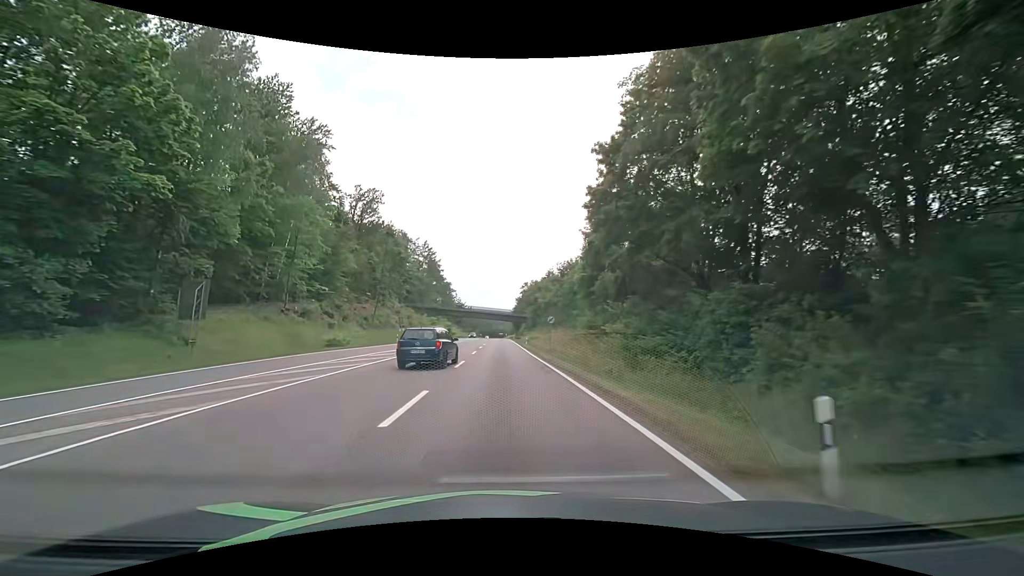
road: secondary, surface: asphalt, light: Day
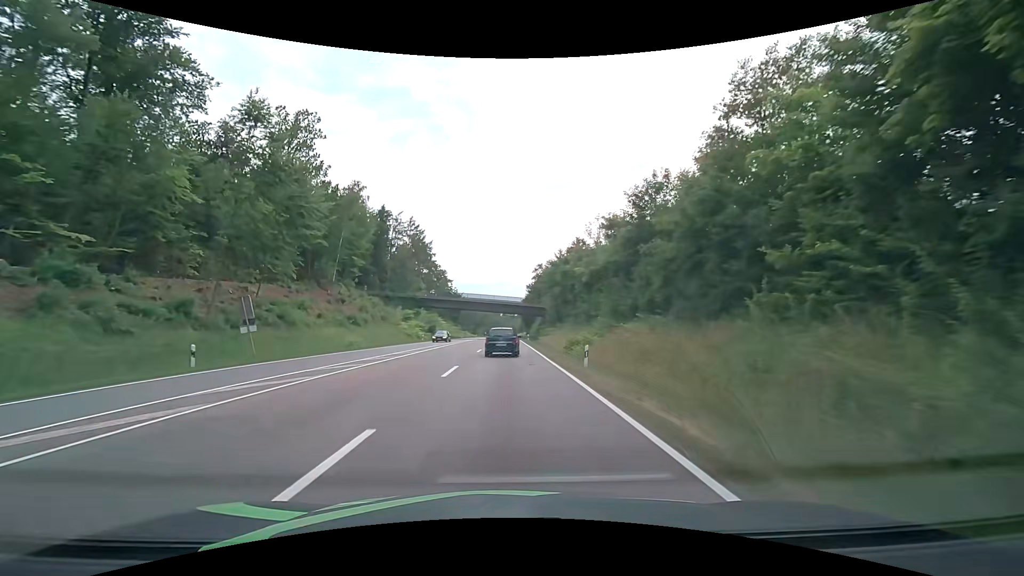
(-0.3, +39.3) m; -1°
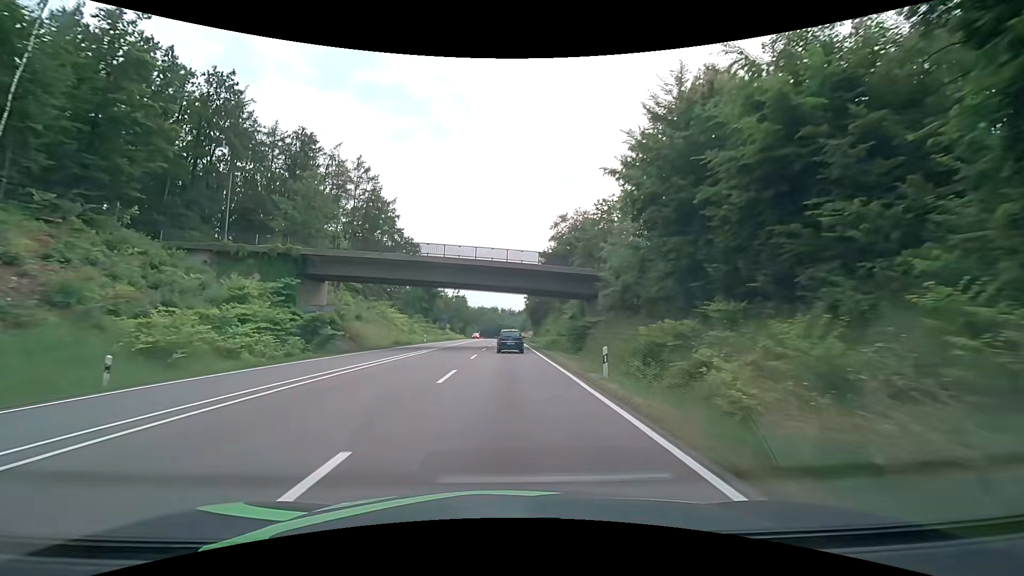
(+0.2, +52.8) m; +1°
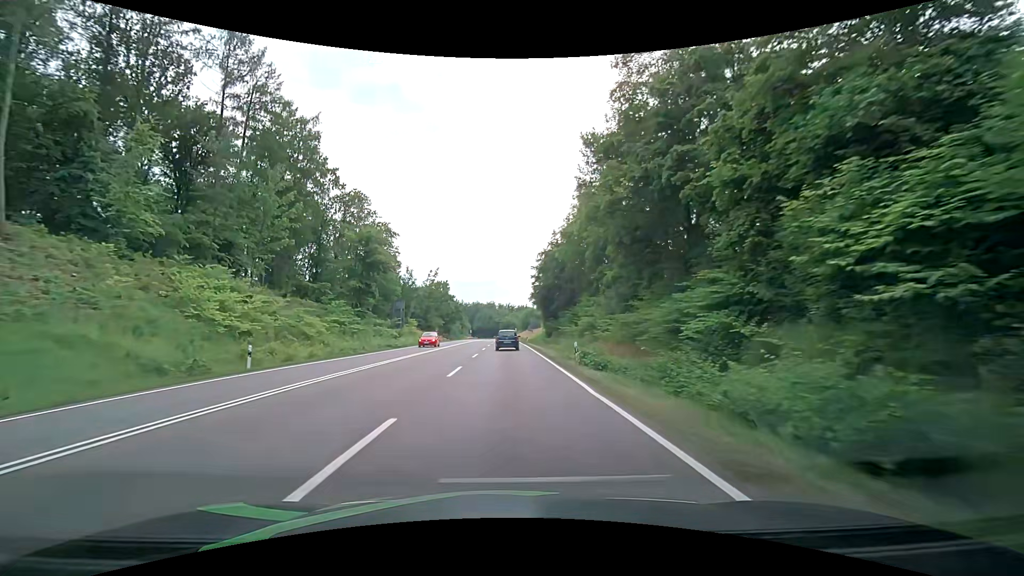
(-0.3, +44.1) m; -2°
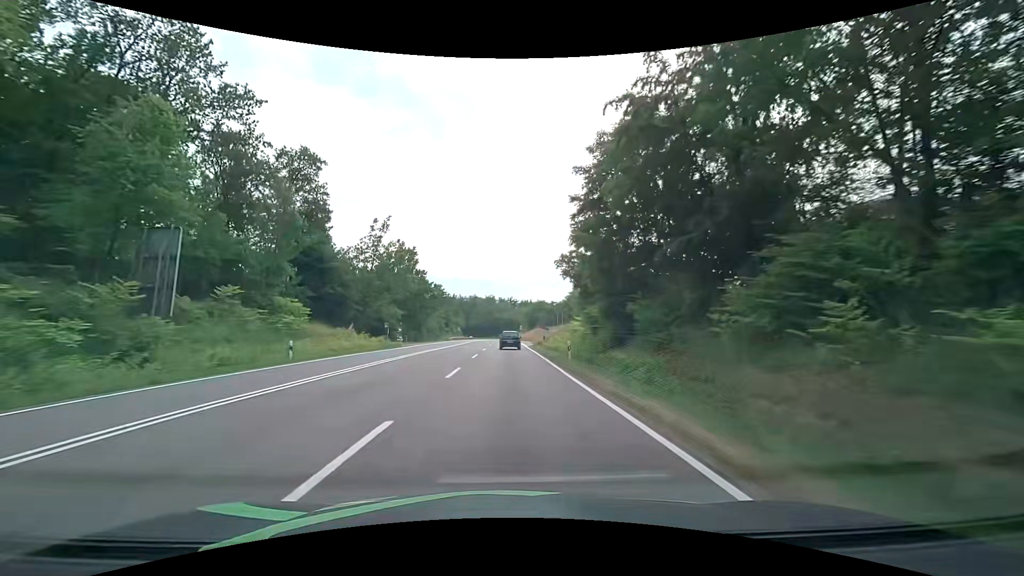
(+1.5, +46.6) m; +2°
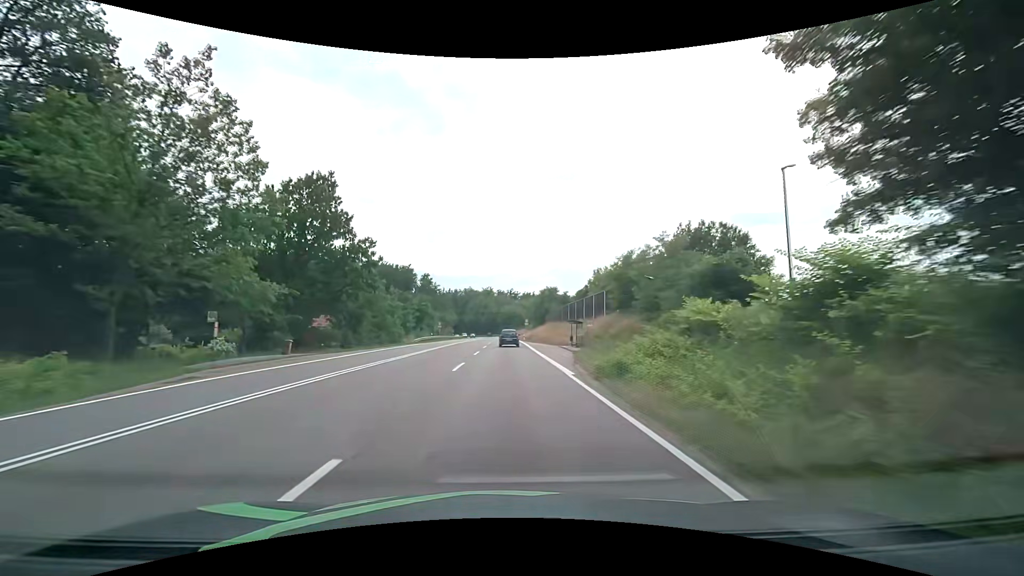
(-0.1, +36.8) m; 0°
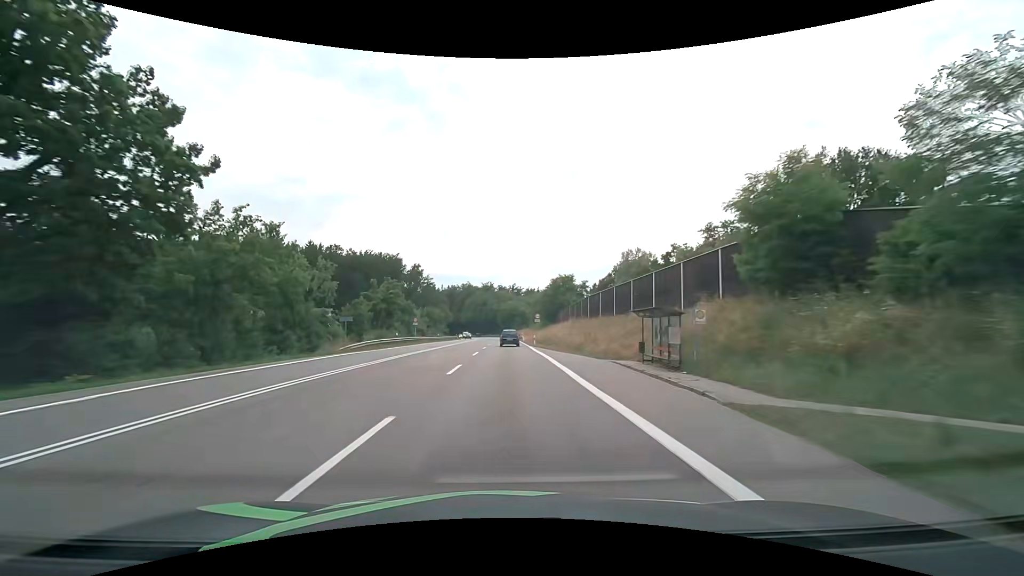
(-0.1, +25.4) m; 0°
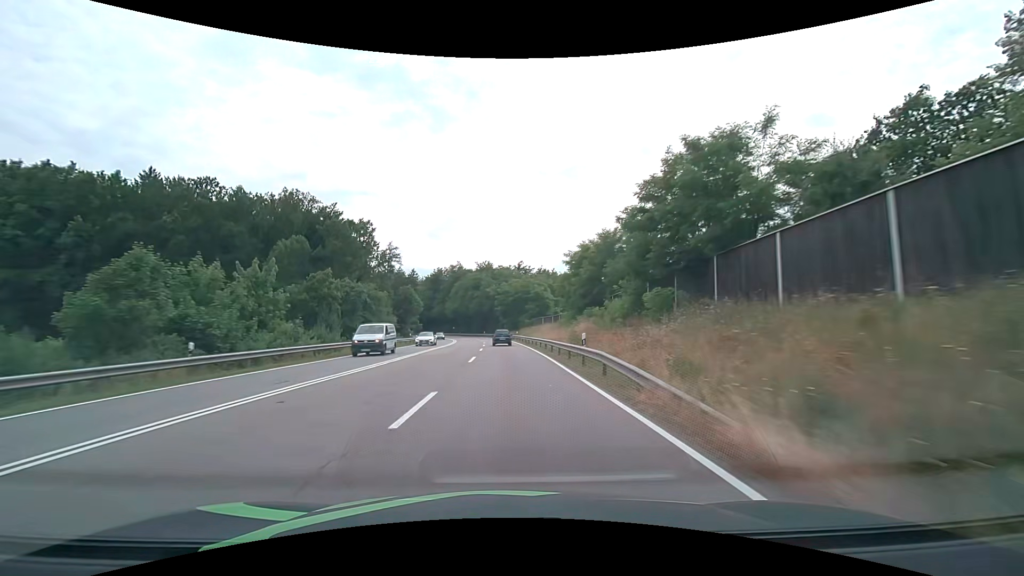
(-0.3, +66.4) m; 0°
(0, +10) (0, +20) (0, +30) (0, +40) (-1, +50) (-1, +60) (-2, +70) (-3, +80) (-4, +90) (-5, +100) m
